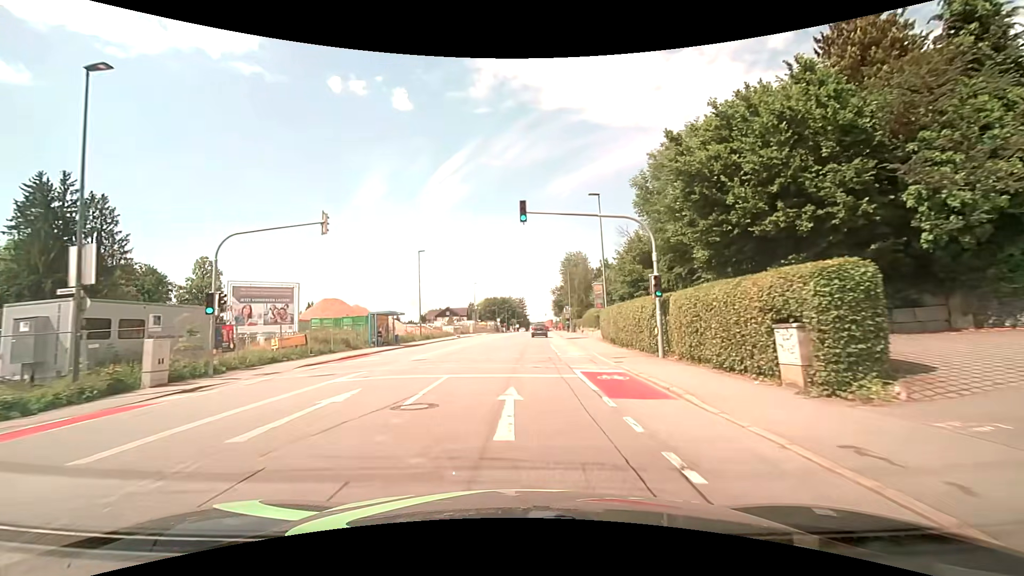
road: tertiary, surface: asphalt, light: Day
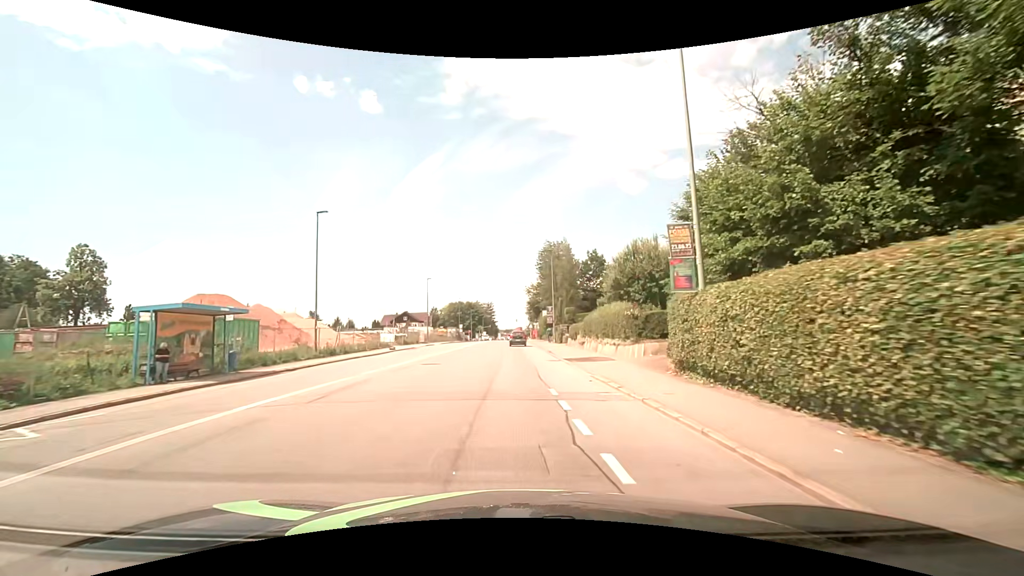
(+0.5, +21.6) m; +3°
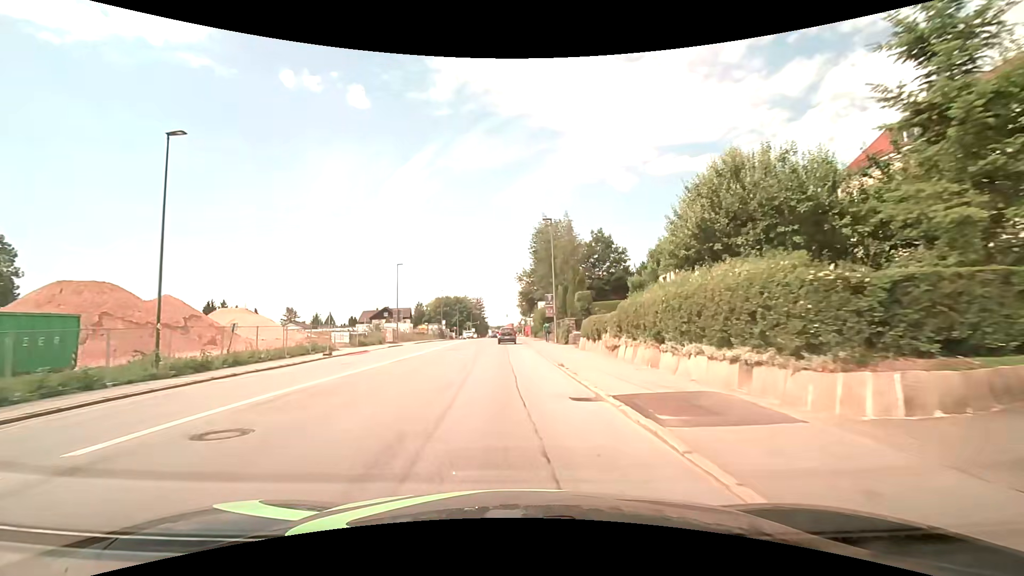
(+0.3, +14.1) m; +1°
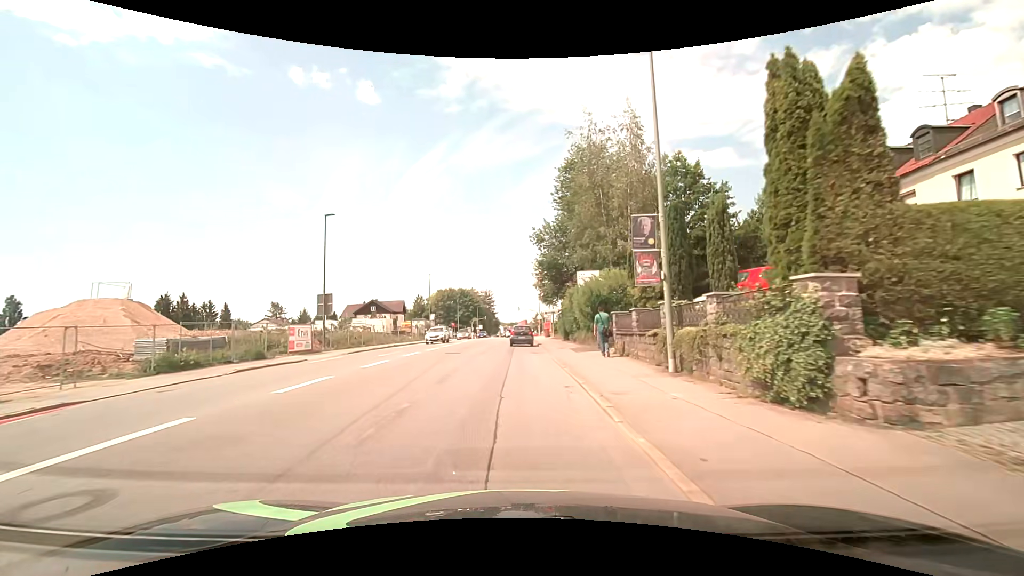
(-0.3, +28.1) m; -2°
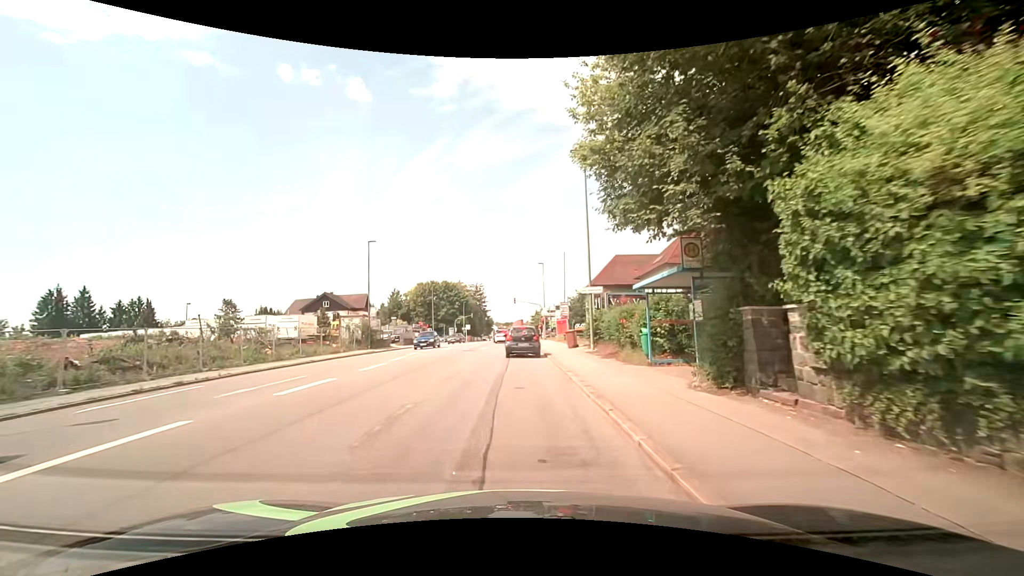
(0.0, +29.6) m; +1°
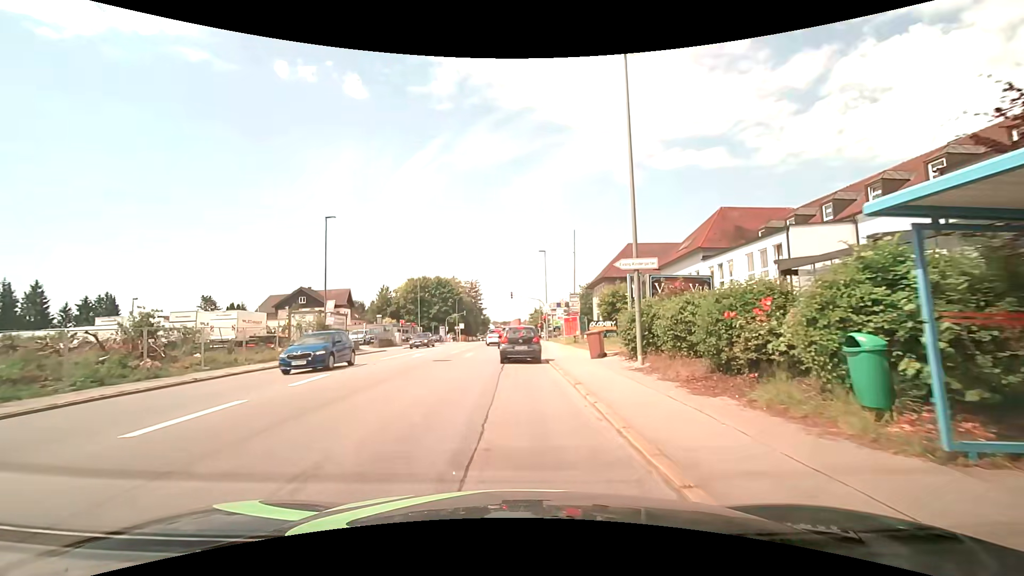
(0.0, +9.9) m; +1°
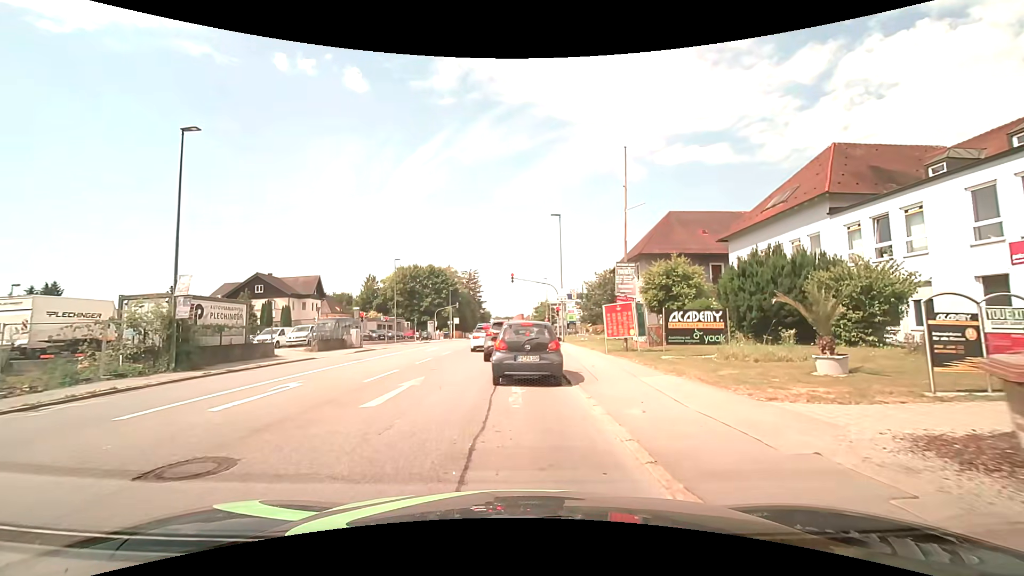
(-0.4, +16.1) m; -3°
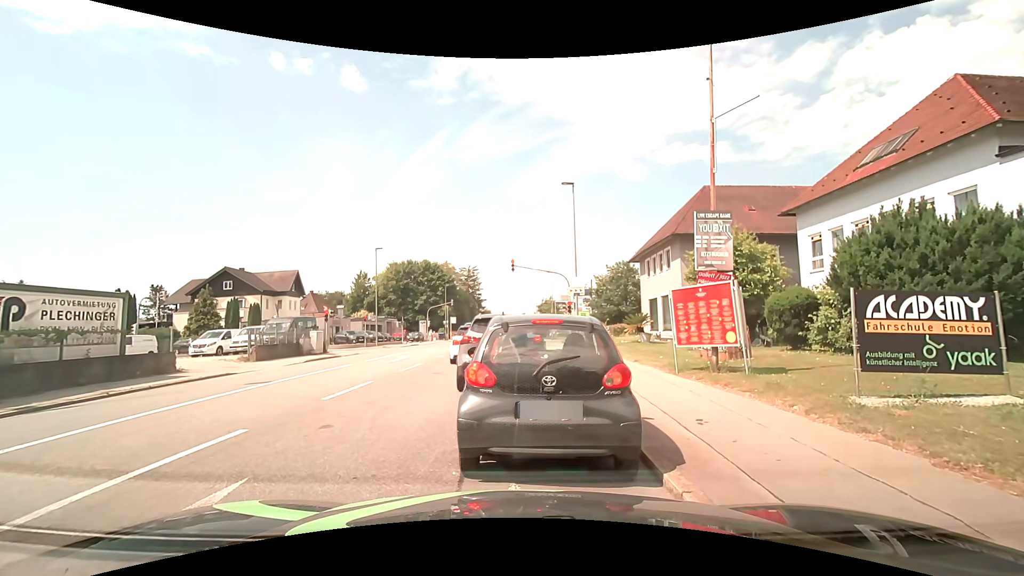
(+0.2, +8.2) m; -1°
